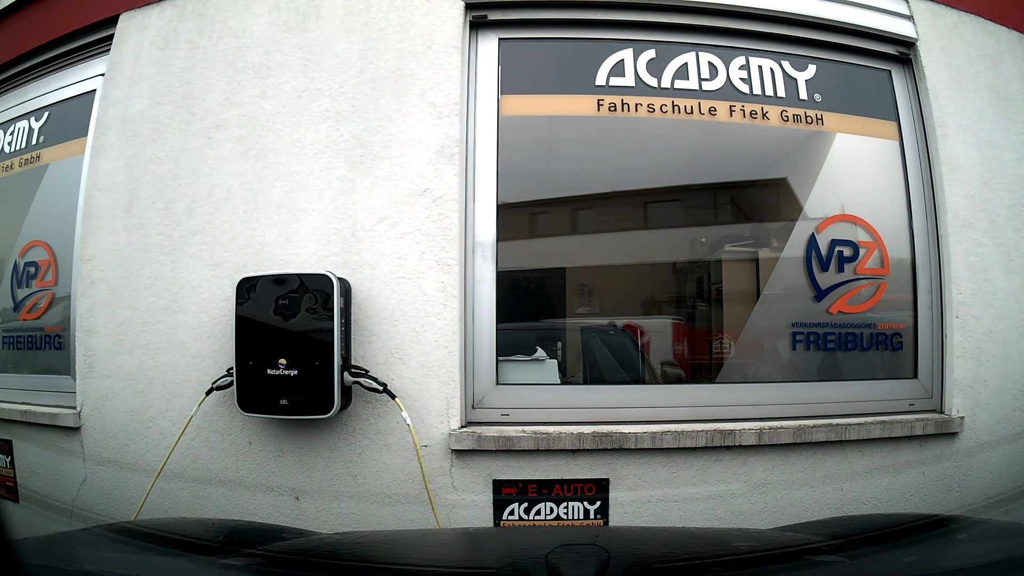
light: Day
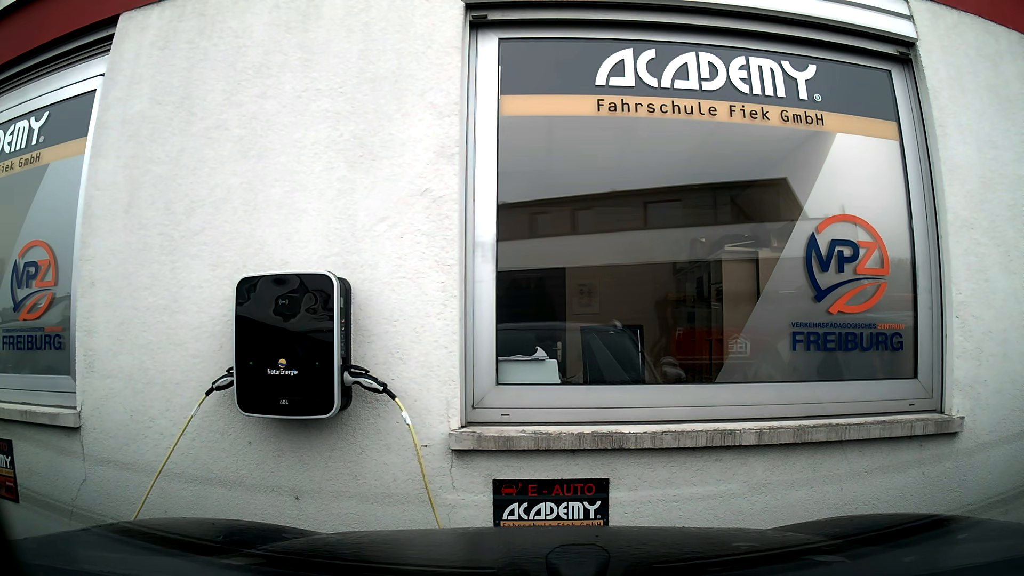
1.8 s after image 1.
(0.0, 0.0) m; 0°
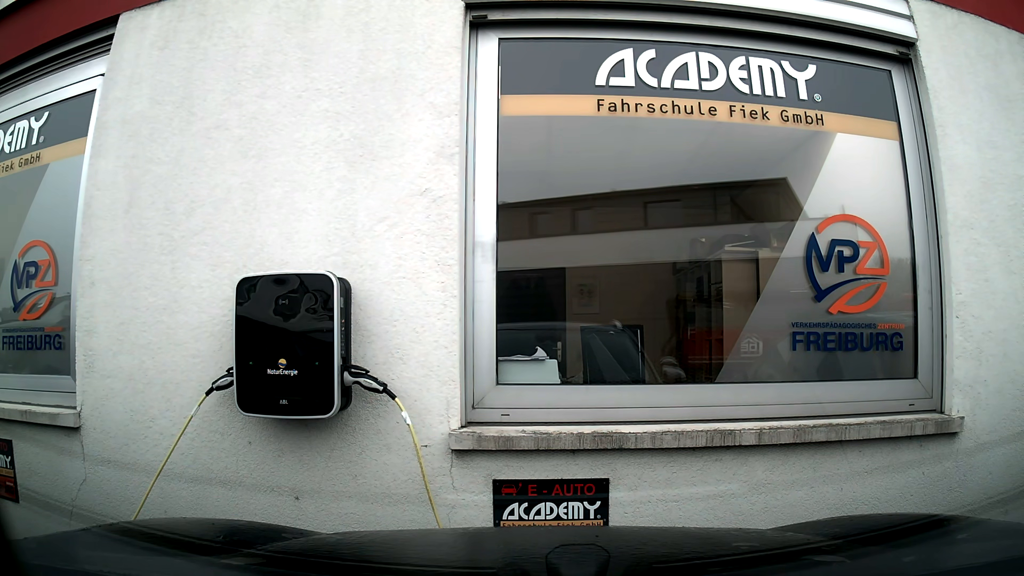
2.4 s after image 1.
(0.0, 0.0) m; 0°
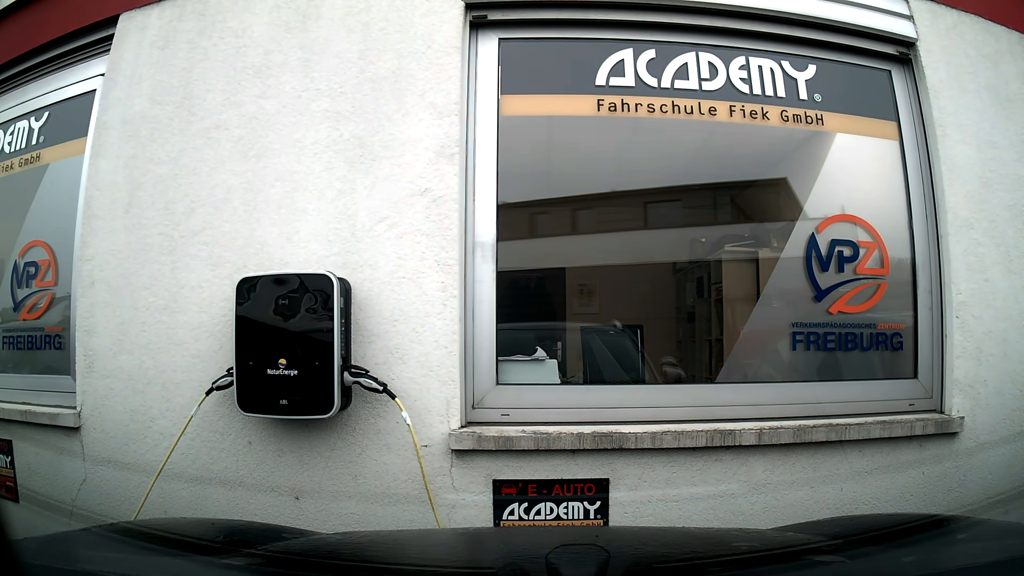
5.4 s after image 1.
(0.0, 0.0) m; 0°
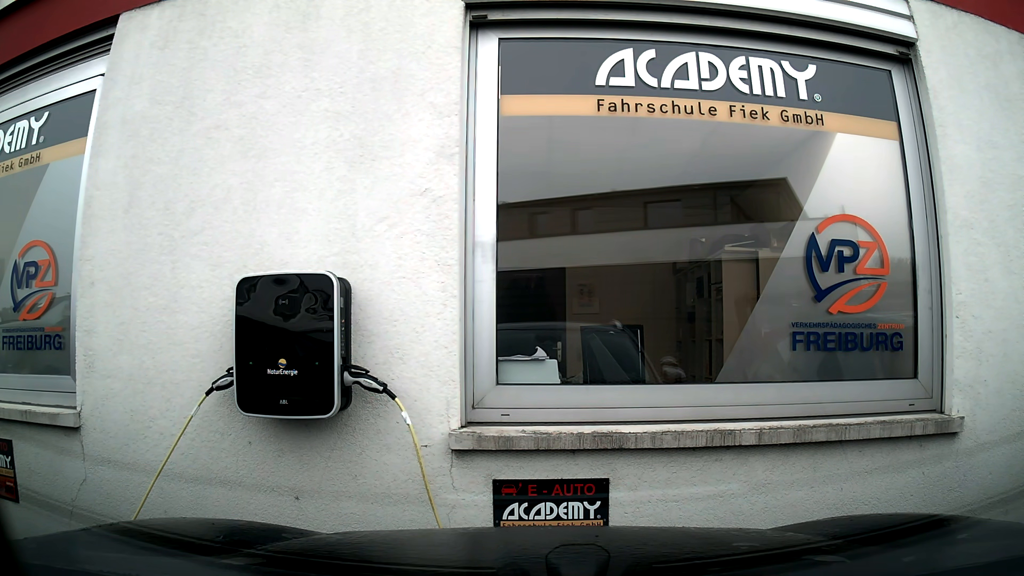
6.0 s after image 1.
(0.0, 0.0) m; 0°
